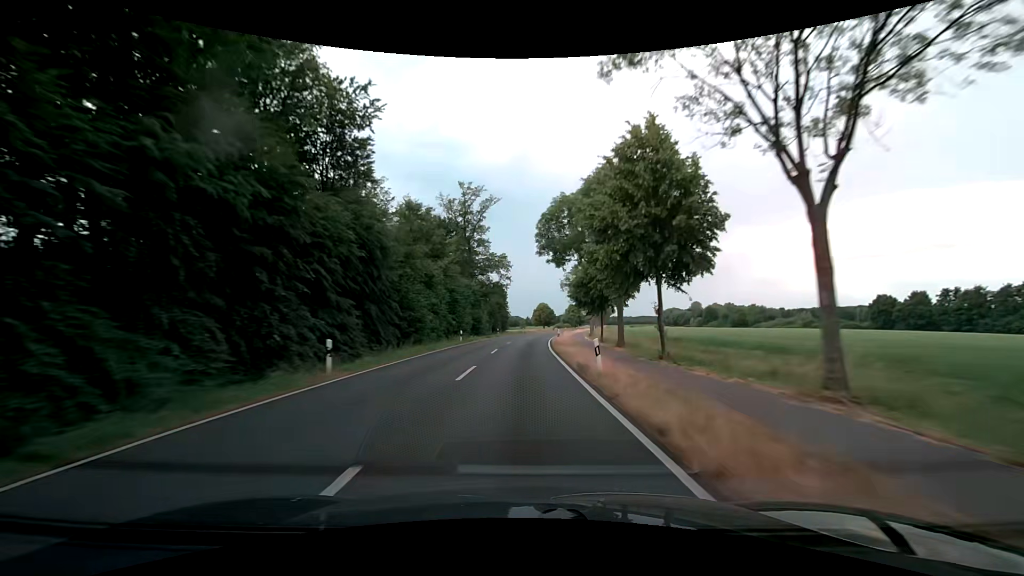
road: secondary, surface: asphalt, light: Day
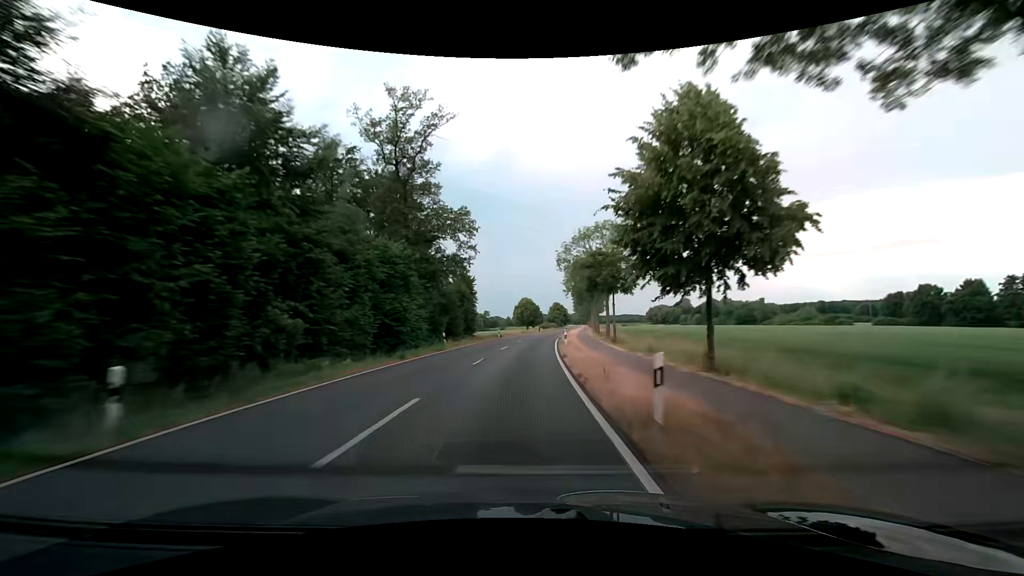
(+0.6, +31.6) m; +3°
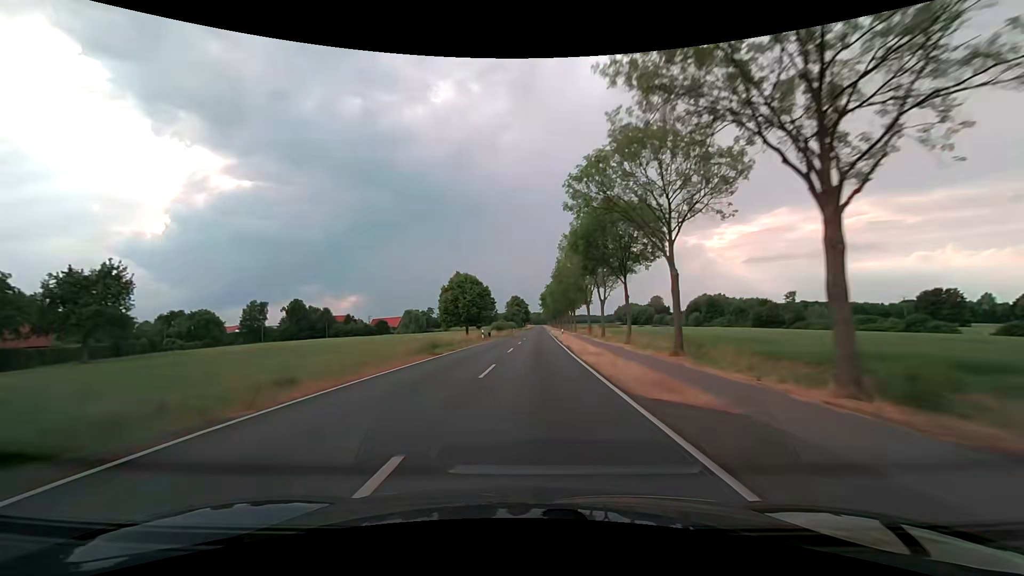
(+2.2, +63.3) m; +4°
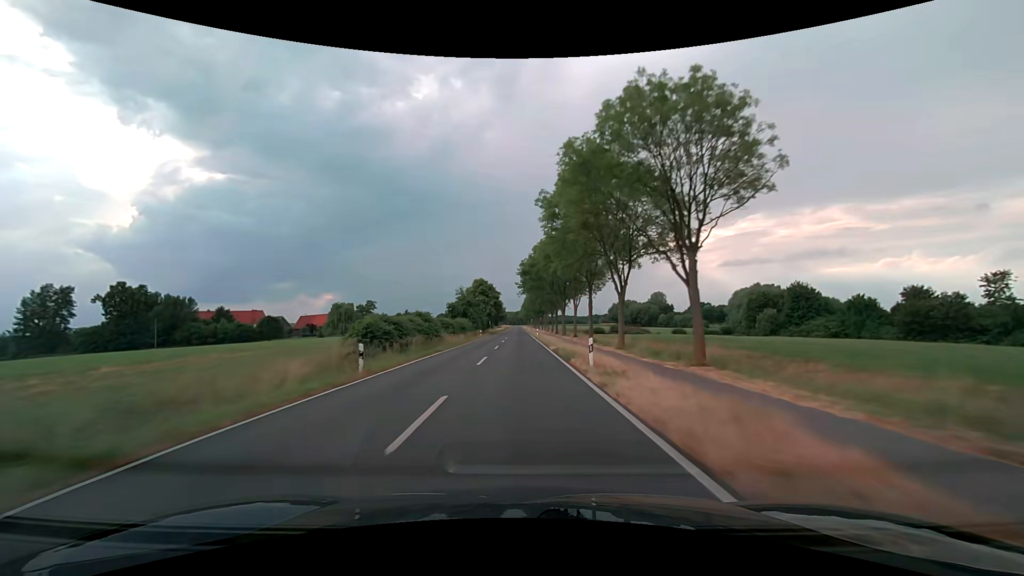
(+2.9, +79.3) m; +3°
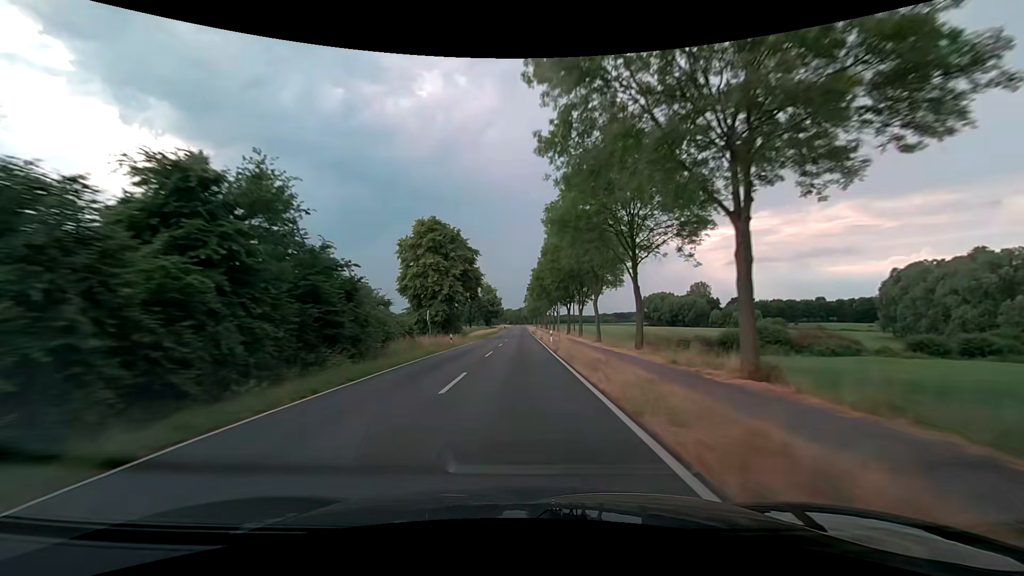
(-0.2, +79.2) m; 0°
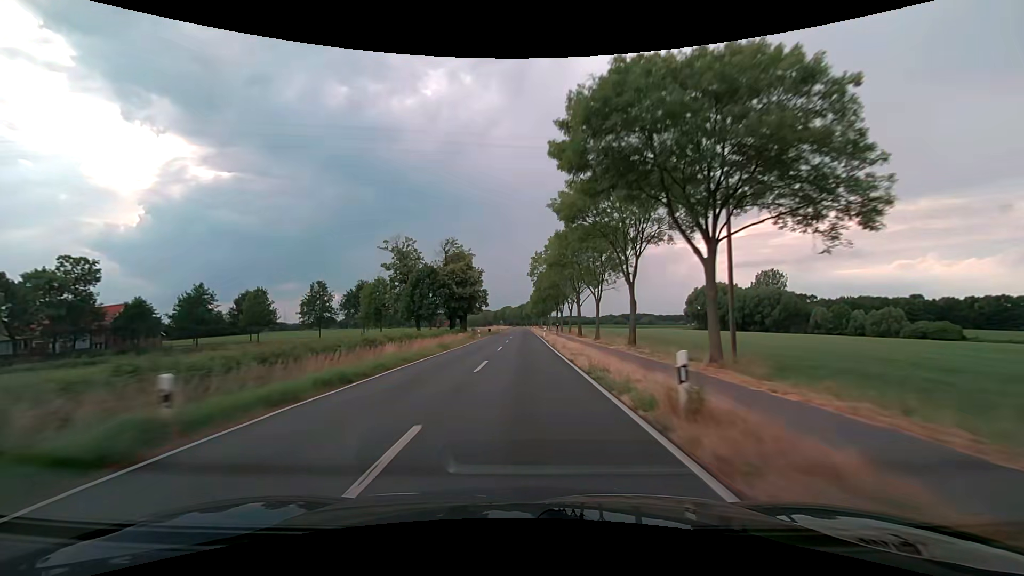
(-0.1, +79.2) m; 0°
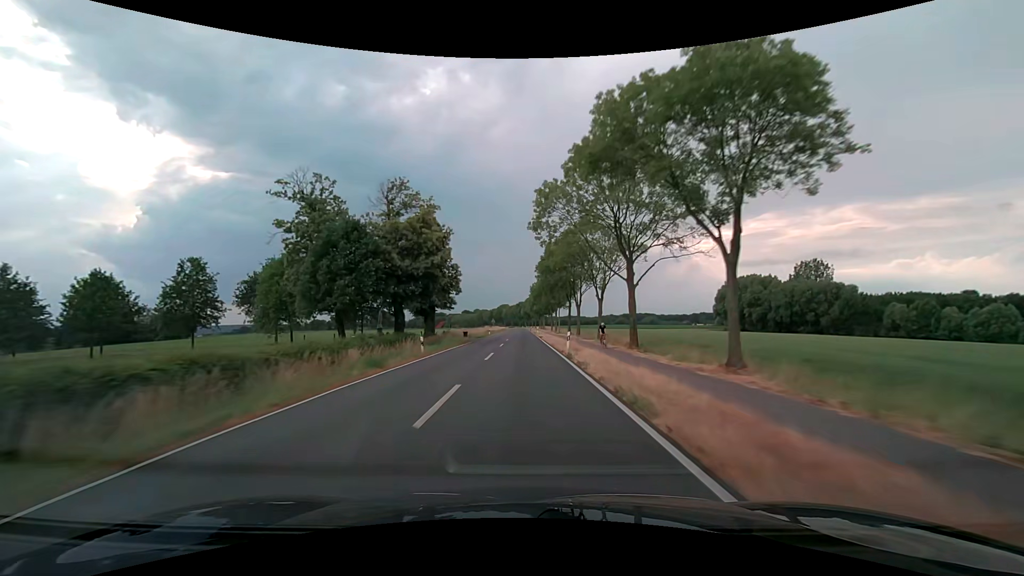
(+0.1, +31.6) m; 0°
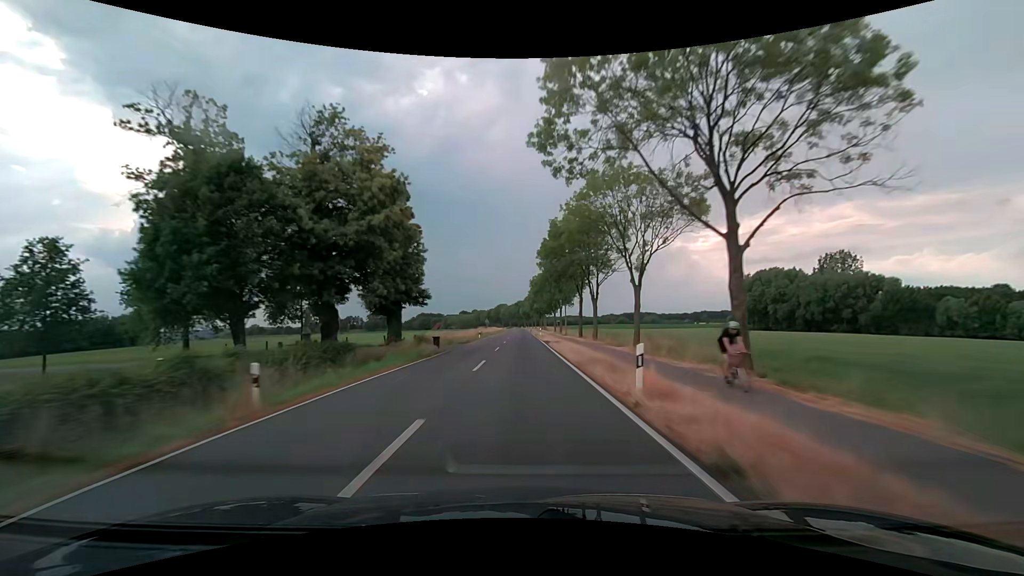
(0.0, +15.8) m; 0°
(0, +10) (0, +20) (0, +30) (0, +40) (0, +50) (0, +60) (0, +70) (0, +80) (0, +90) (0, +100) m
